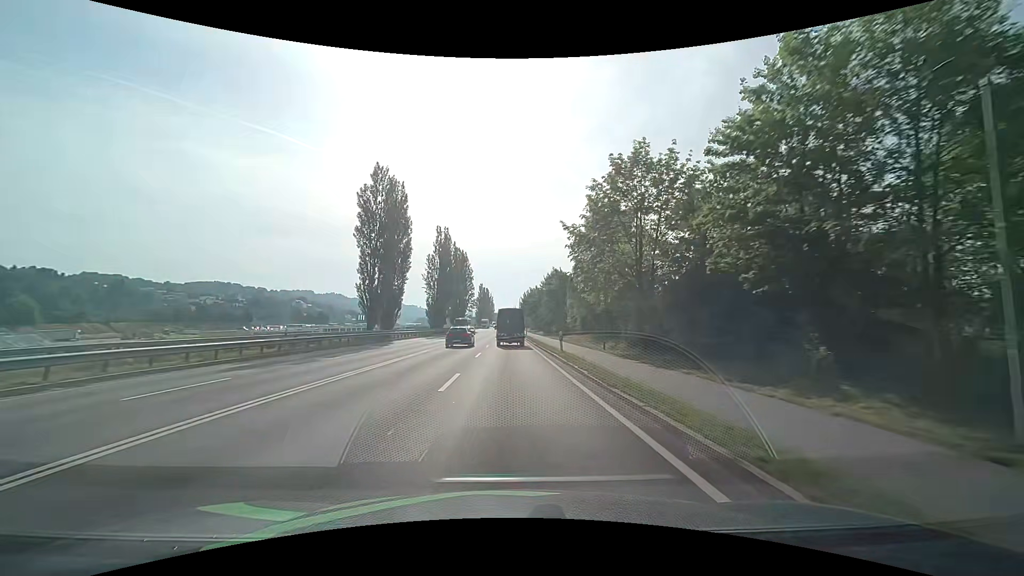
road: primary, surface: asphalt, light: Day
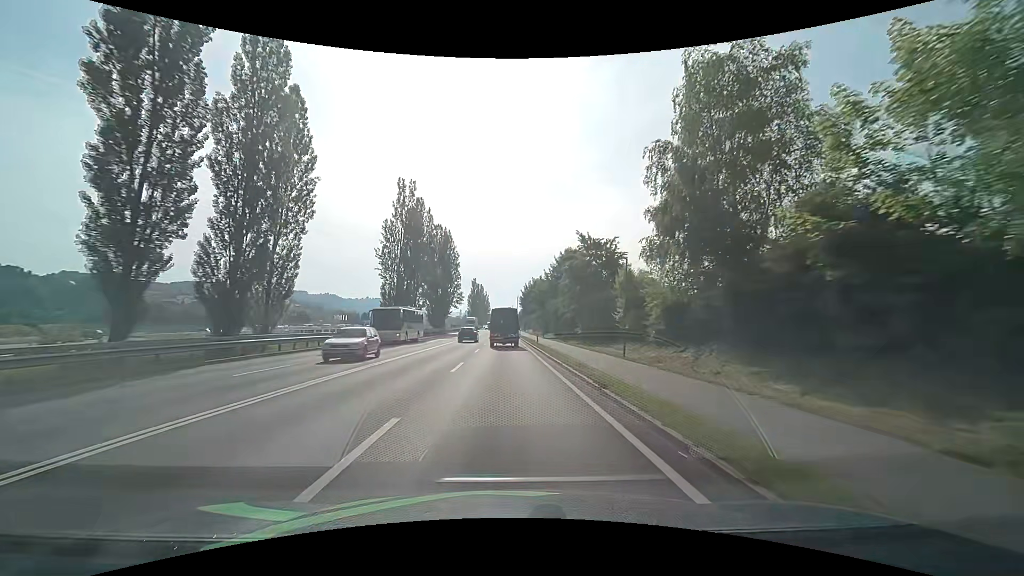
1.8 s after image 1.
(+0.1, +31.4) m; 0°
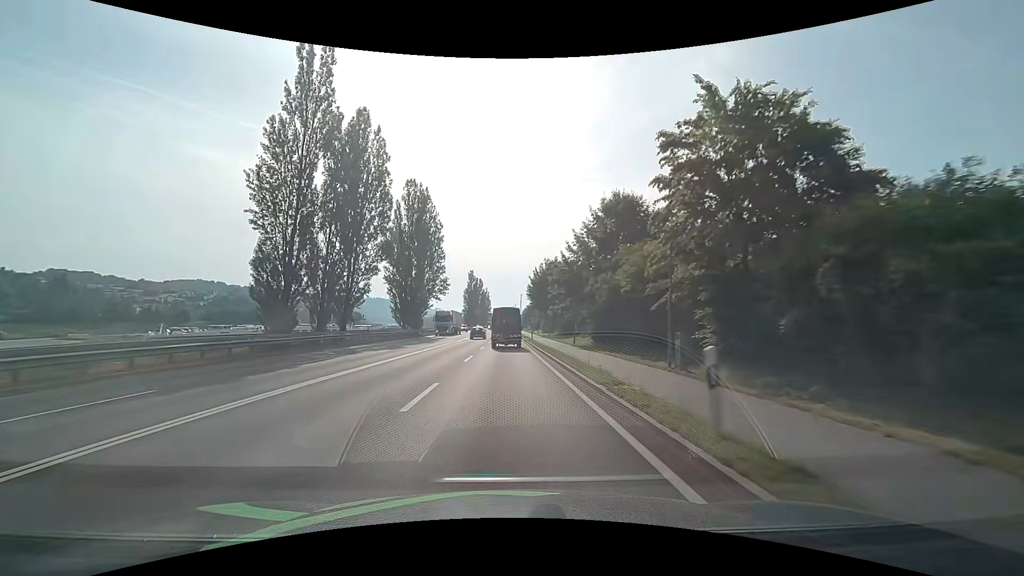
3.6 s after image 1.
(0.0, +31.5) m; 0°
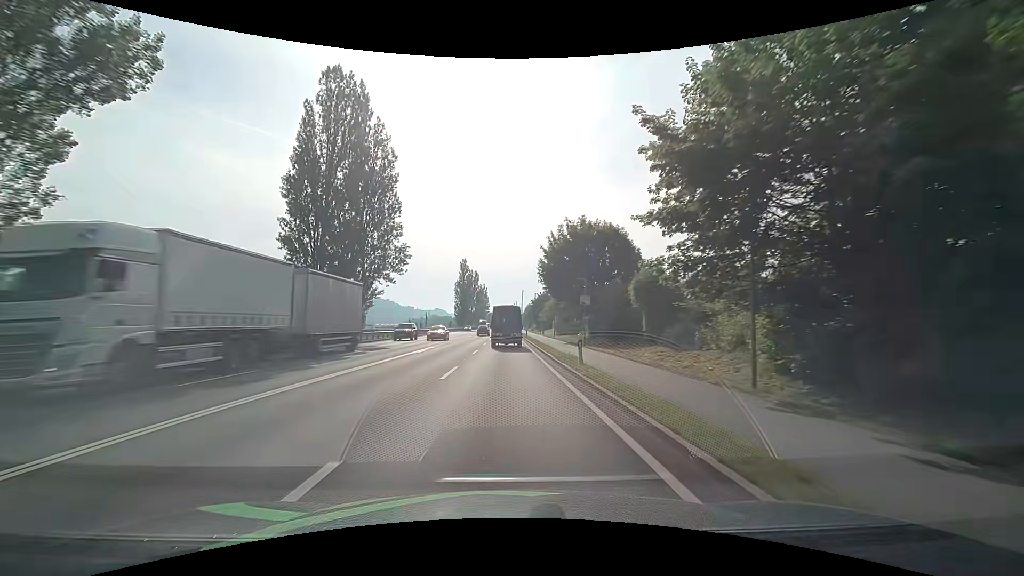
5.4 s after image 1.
(+0.1, +31.1) m; 0°
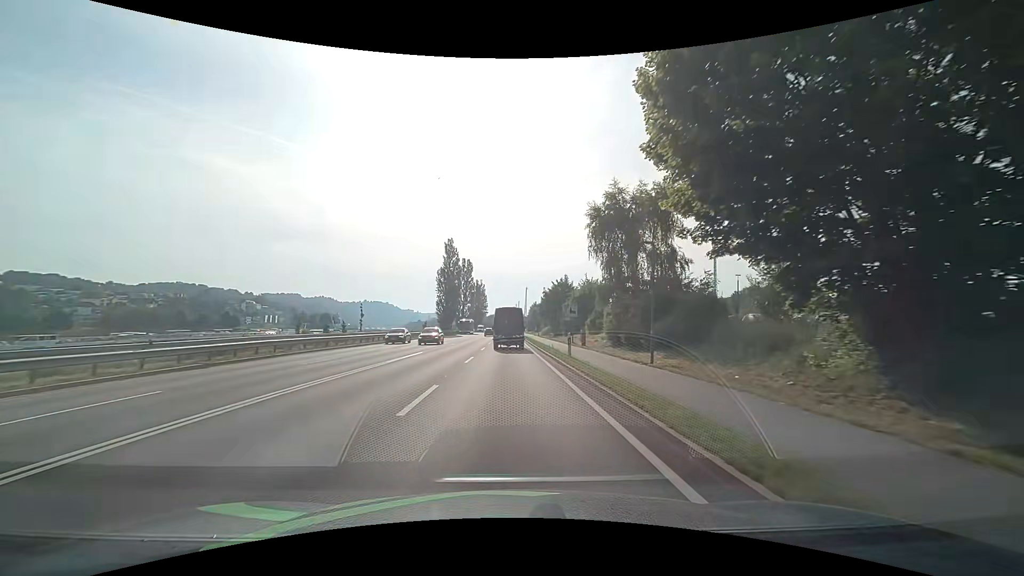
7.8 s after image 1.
(+0.1, +40.8) m; 0°
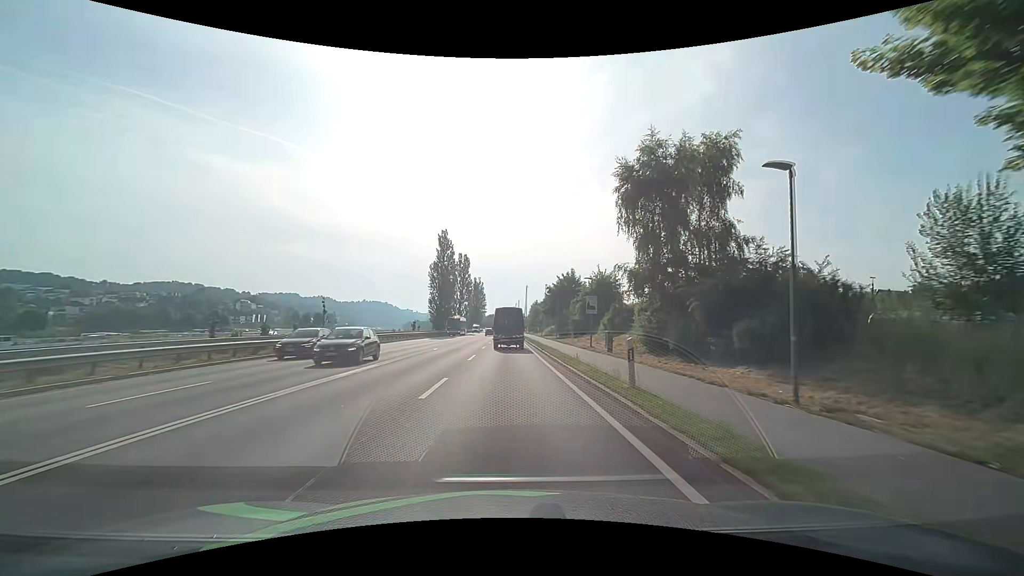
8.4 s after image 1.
(0.0, +10.1) m; 0°
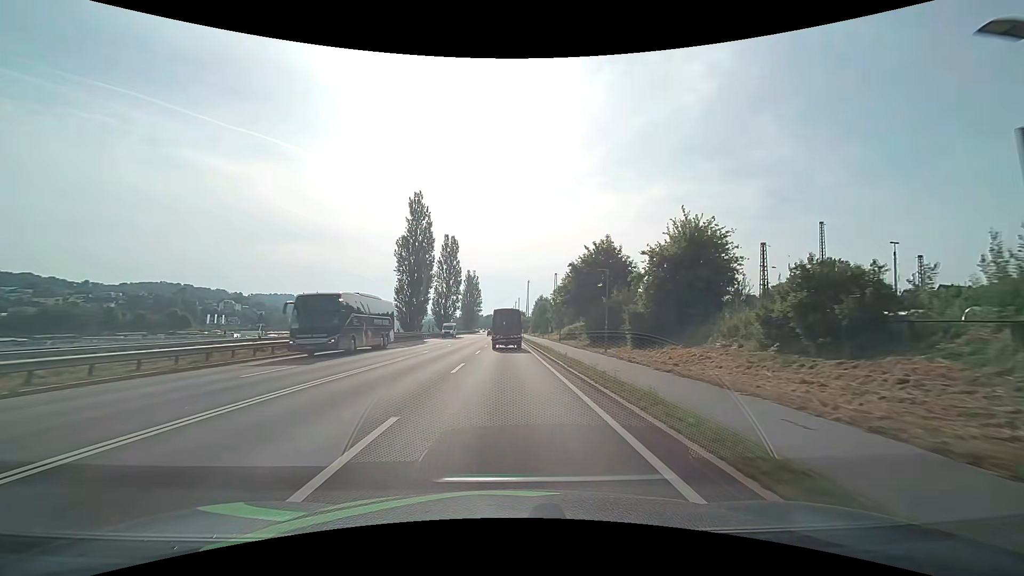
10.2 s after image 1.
(+0.2, +30.2) m; 0°
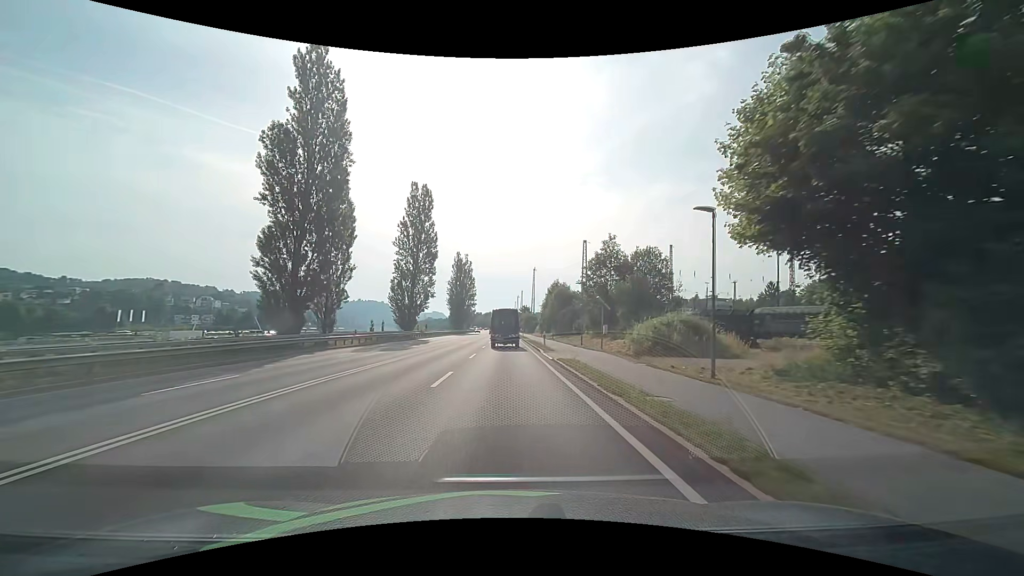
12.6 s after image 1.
(-0.1, +40.3) m; 0°
(0, +10) (0, +20) (0, +30) (0, +40) (0, +50) (0, +60) (0, +70) (0, +80) (-1, +90) (-1, +100) m
